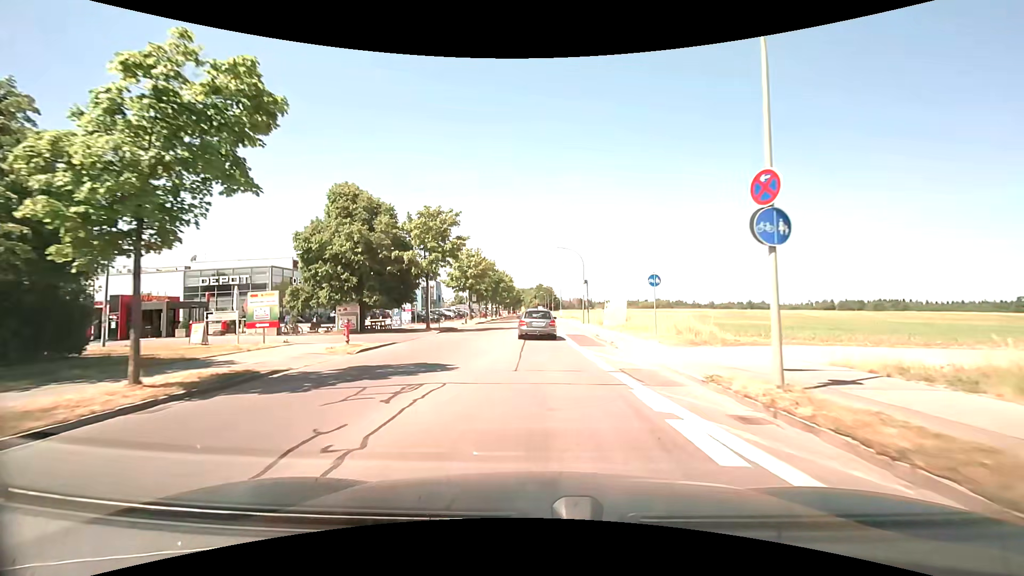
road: tertiary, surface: asphalt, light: Day
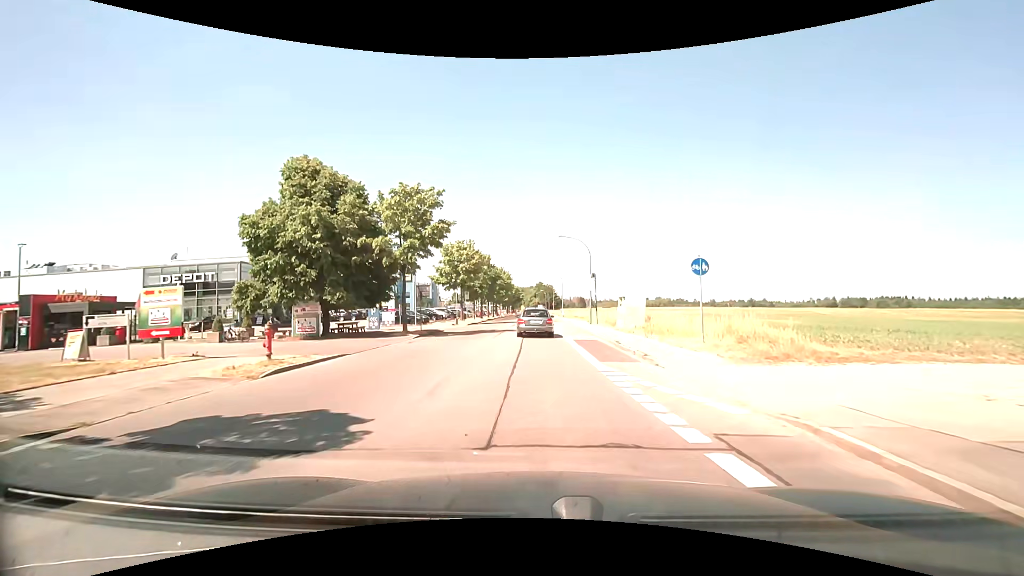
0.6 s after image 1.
(0.0, +6.2) m; 0°
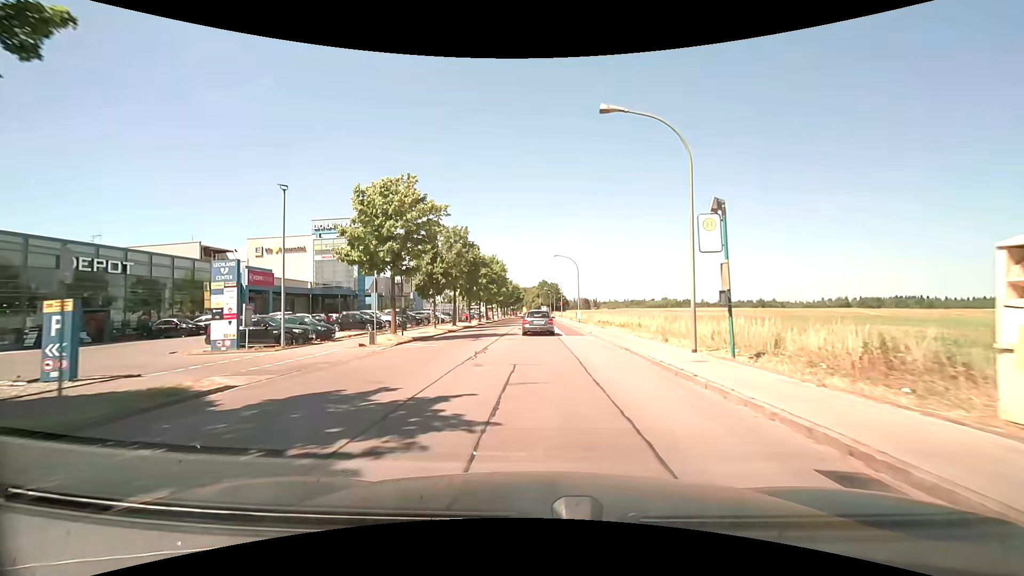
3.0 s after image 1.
(-0.1, +25.8) m; 0°
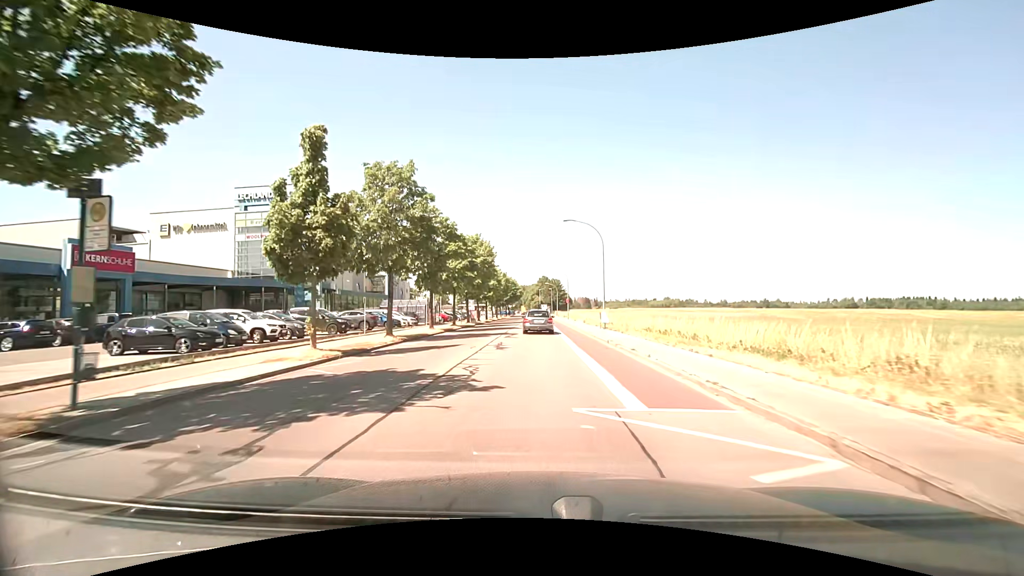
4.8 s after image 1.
(+0.1, +20.3) m; 0°
(0, +10) (0, +20) (0, +30) (0, +40) (0, +50) (0, +60) (0, +70) (0, +80) (0, +90) (0, +100) m
